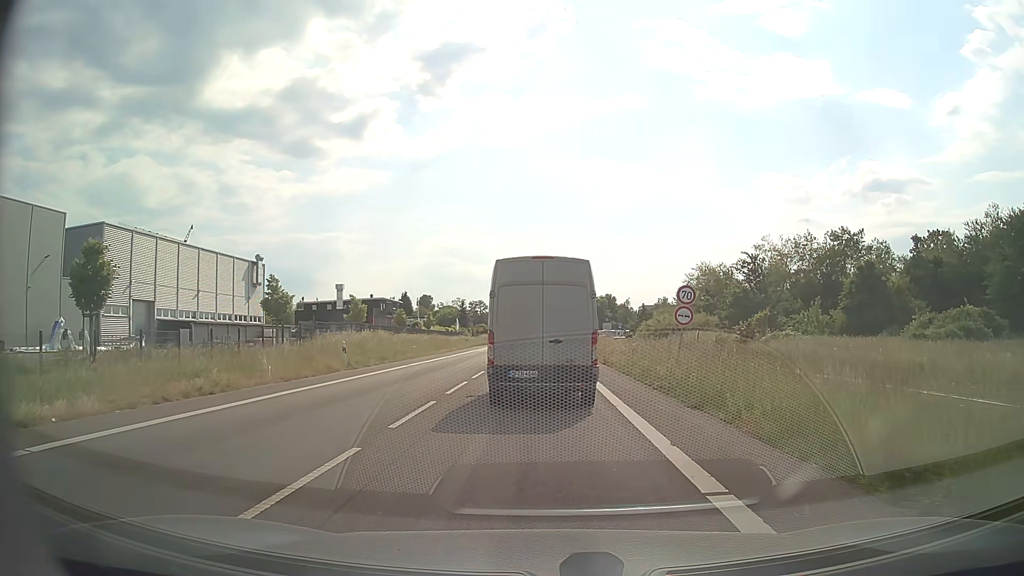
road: secondary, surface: asphalt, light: Day
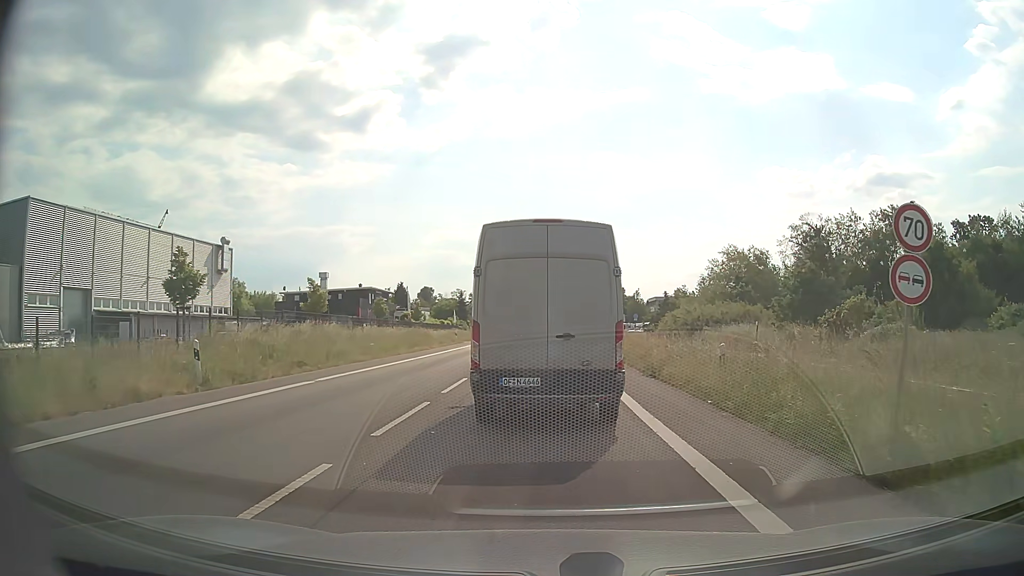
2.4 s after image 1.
(0.0, +12.7) m; 0°
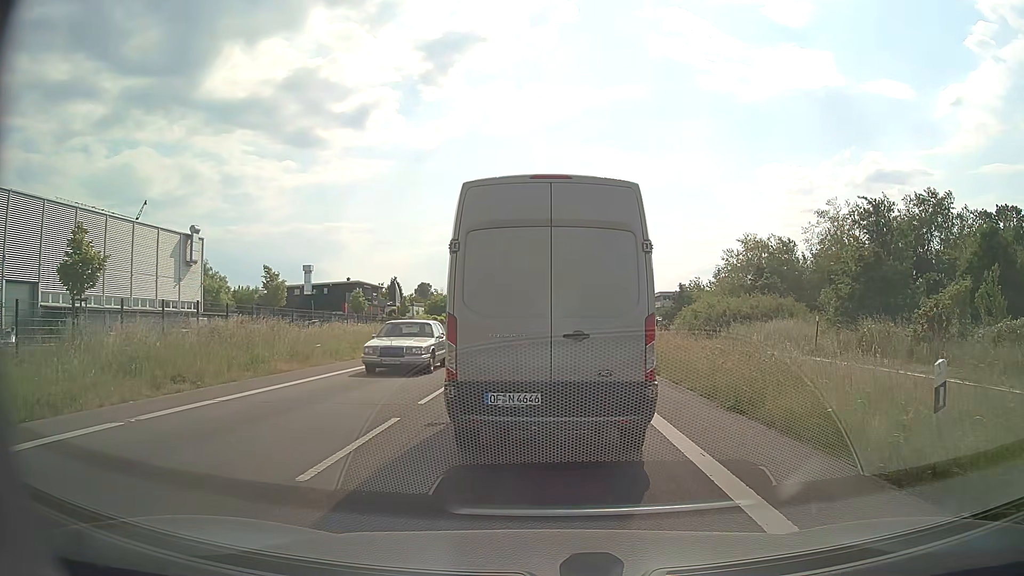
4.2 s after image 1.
(0.0, +8.1) m; 0°
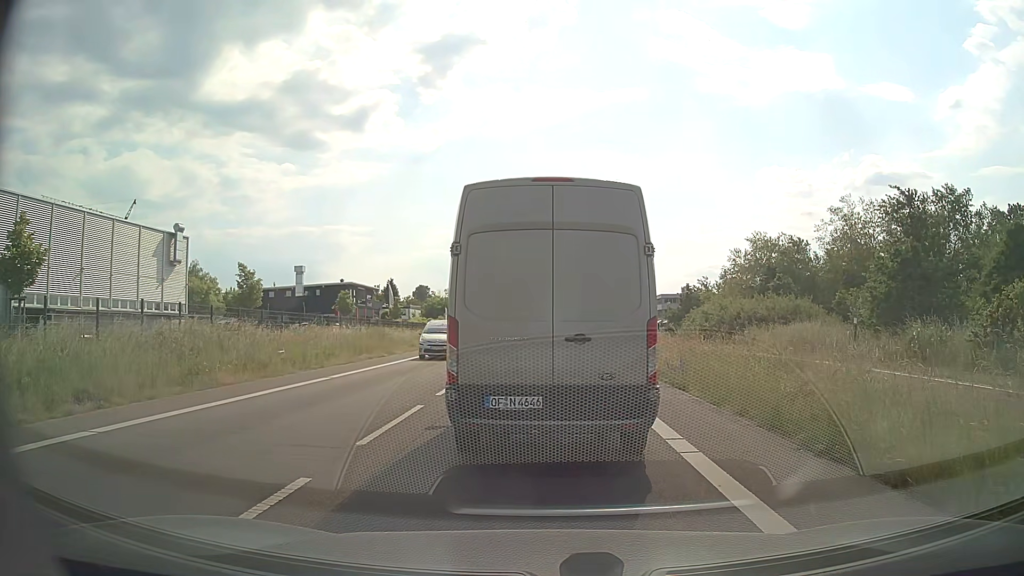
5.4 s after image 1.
(0.0, +3.6) m; 0°
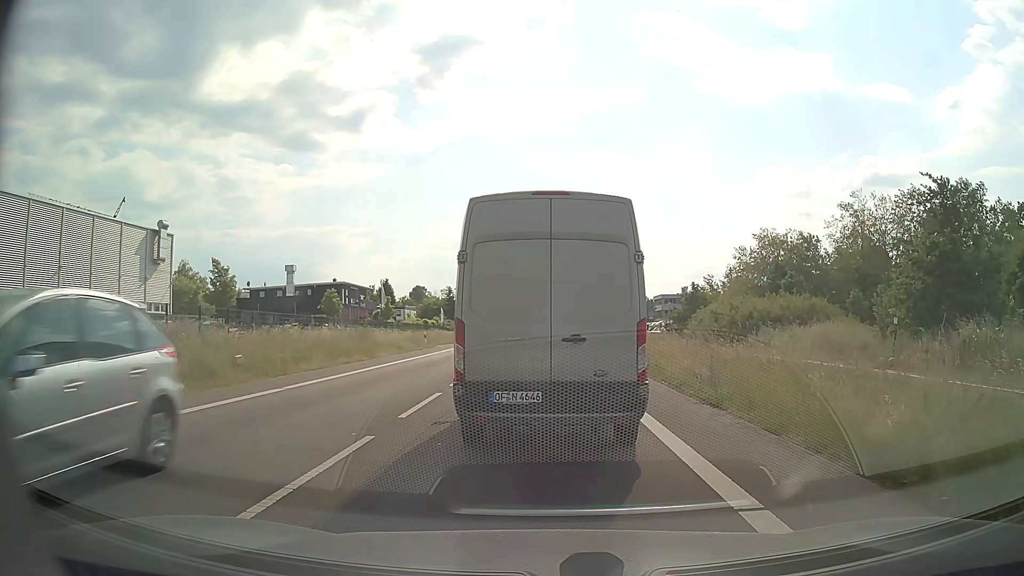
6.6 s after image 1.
(0.0, +3.2) m; 0°
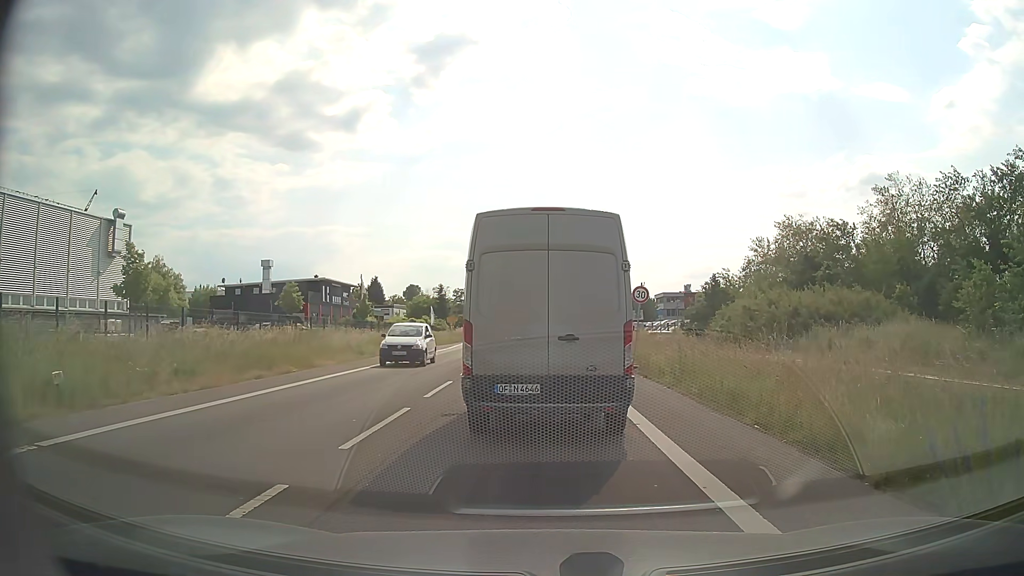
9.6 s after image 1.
(0.0, +8.4) m; +1°
